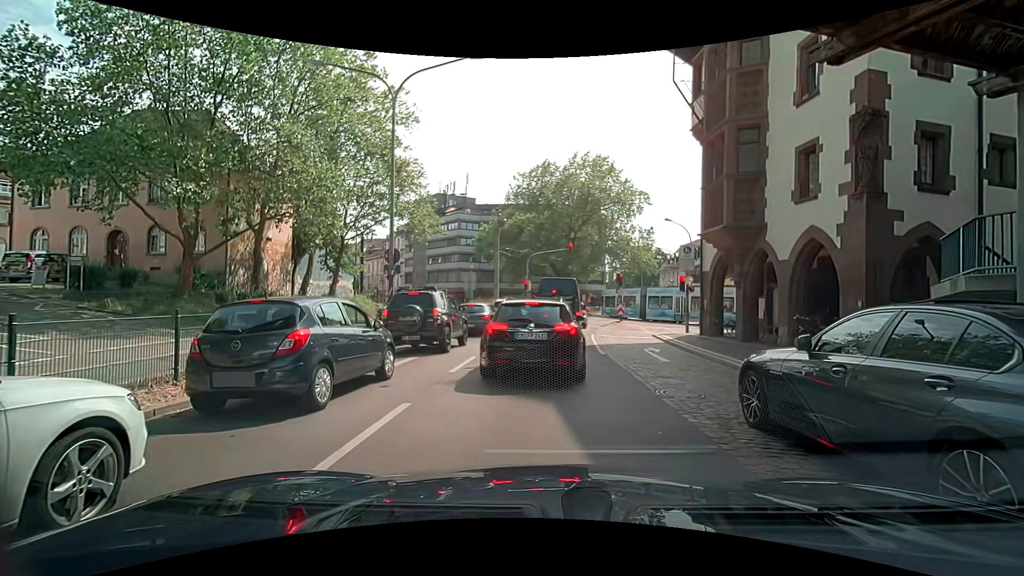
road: primary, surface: asphalt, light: Day
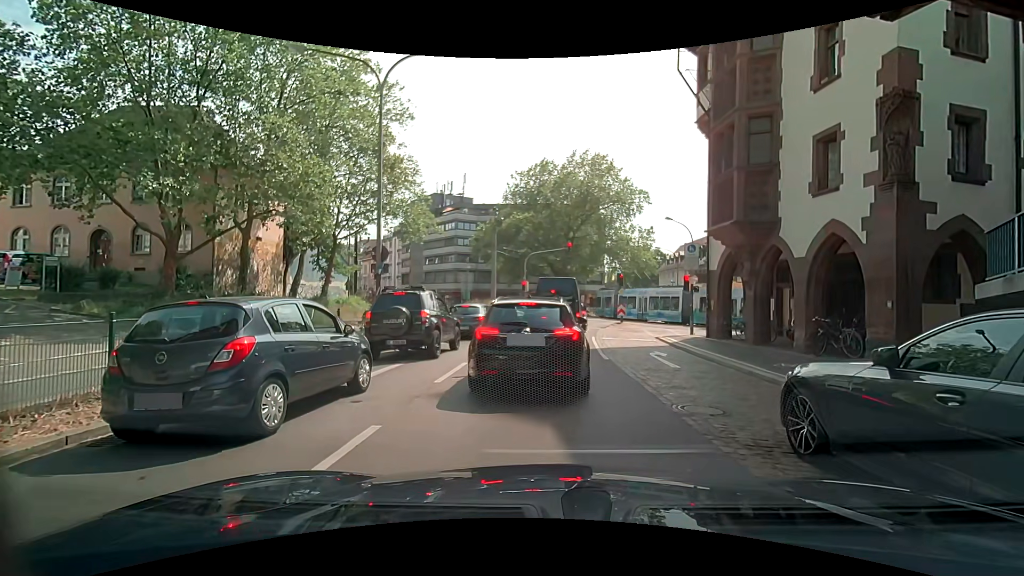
(0.0, +1.1) m; 0°
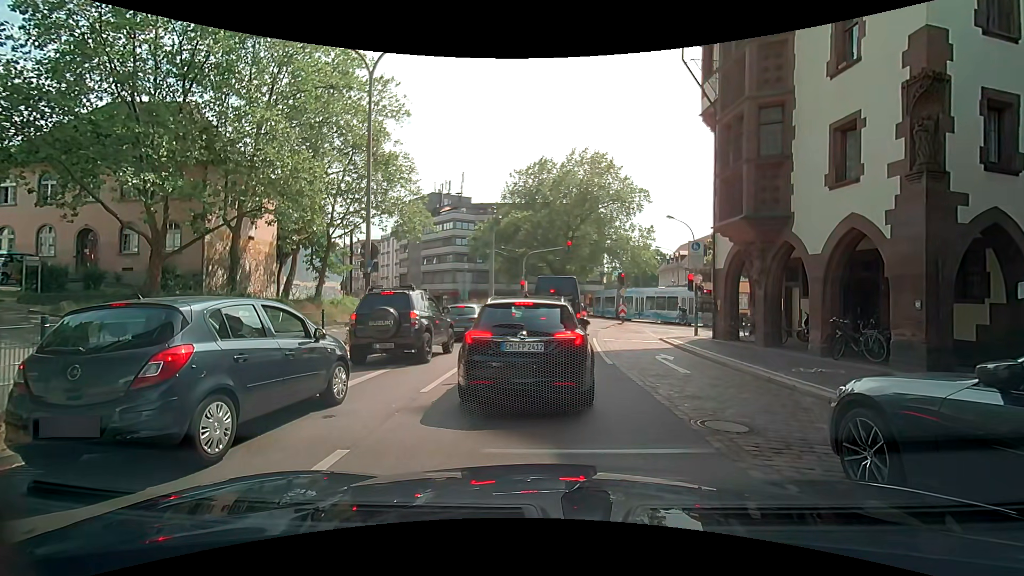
(0.0, +0.9) m; 0°
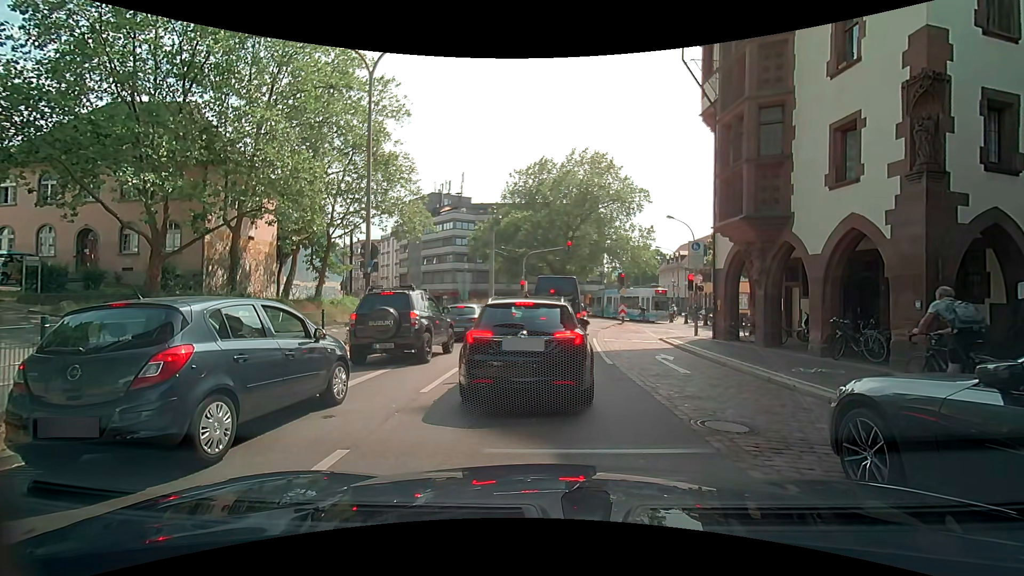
(0.0, +0.1) m; 0°
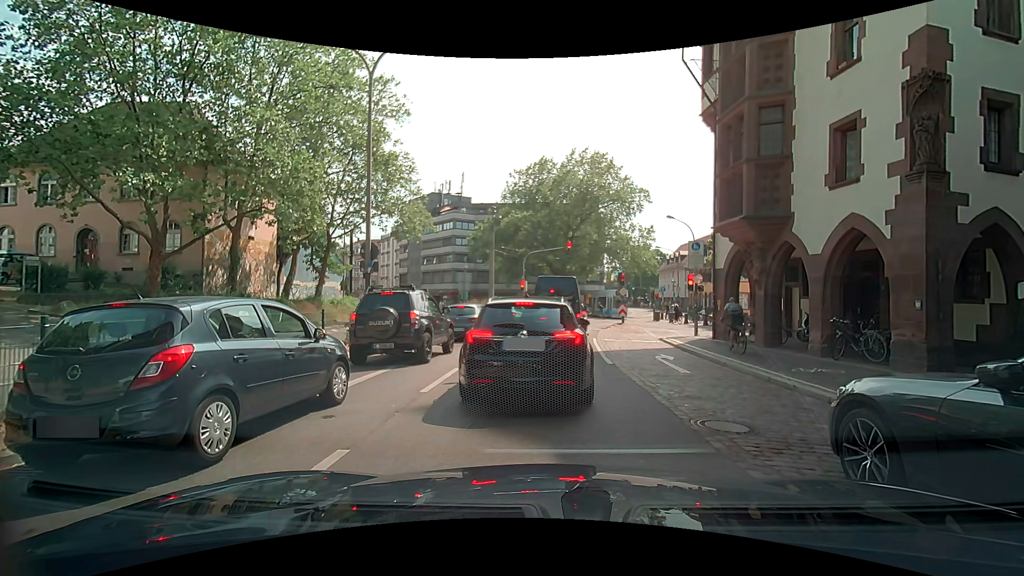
(0.0, 0.0) m; 0°
